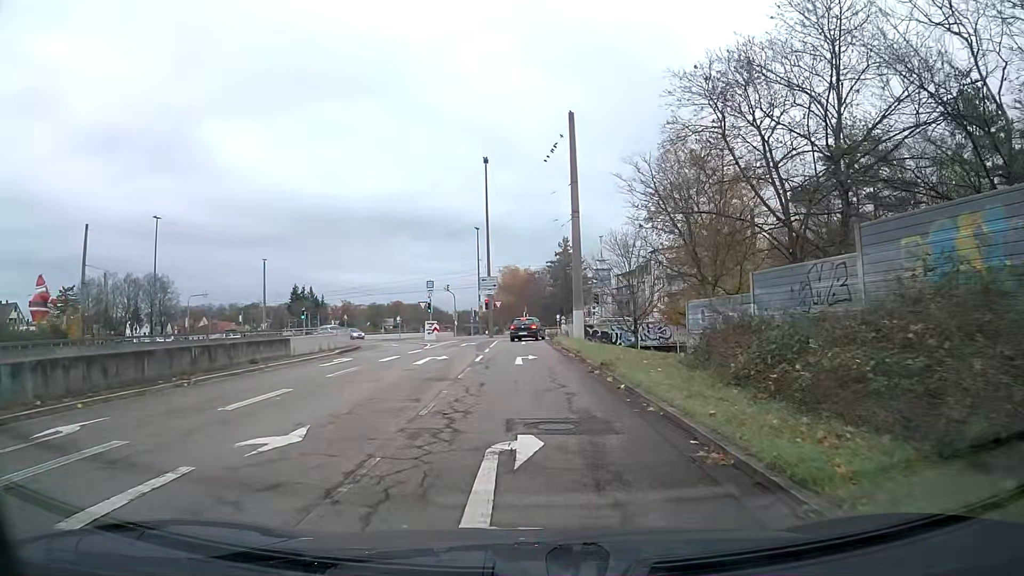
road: trunk_link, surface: asphalt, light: Day
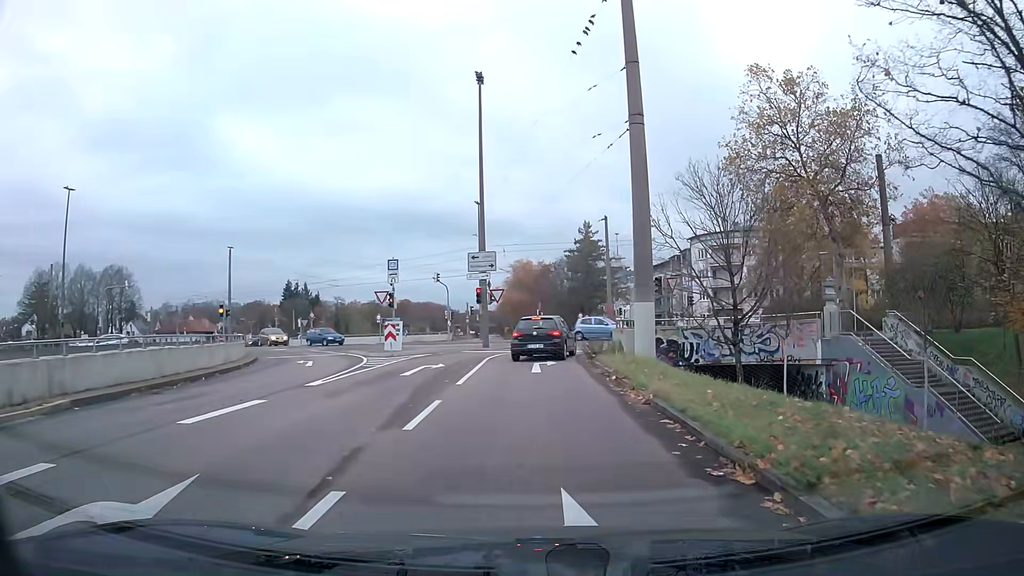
(-0.2, +19.3) m; -1°
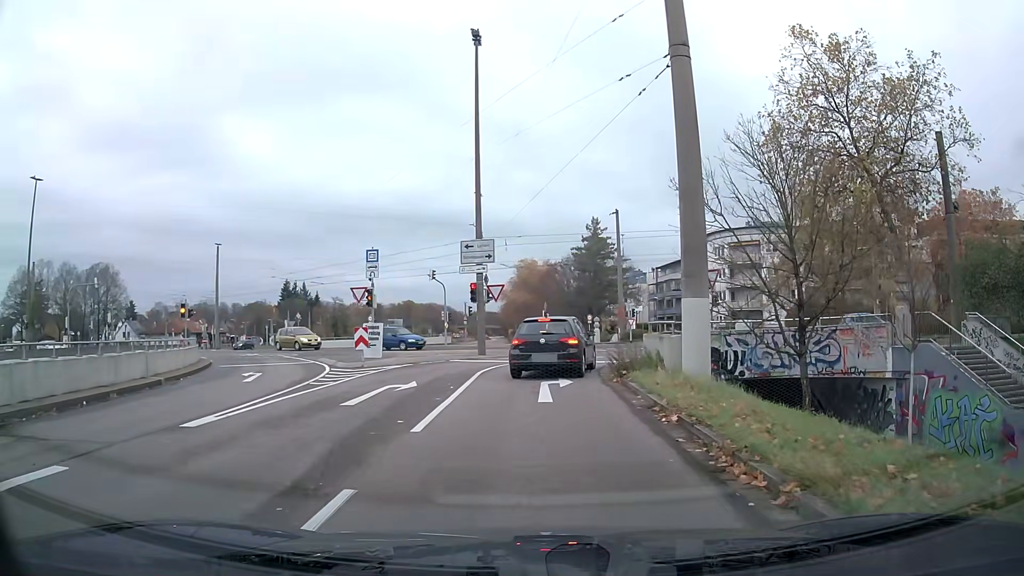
(0.0, +5.7) m; -1°
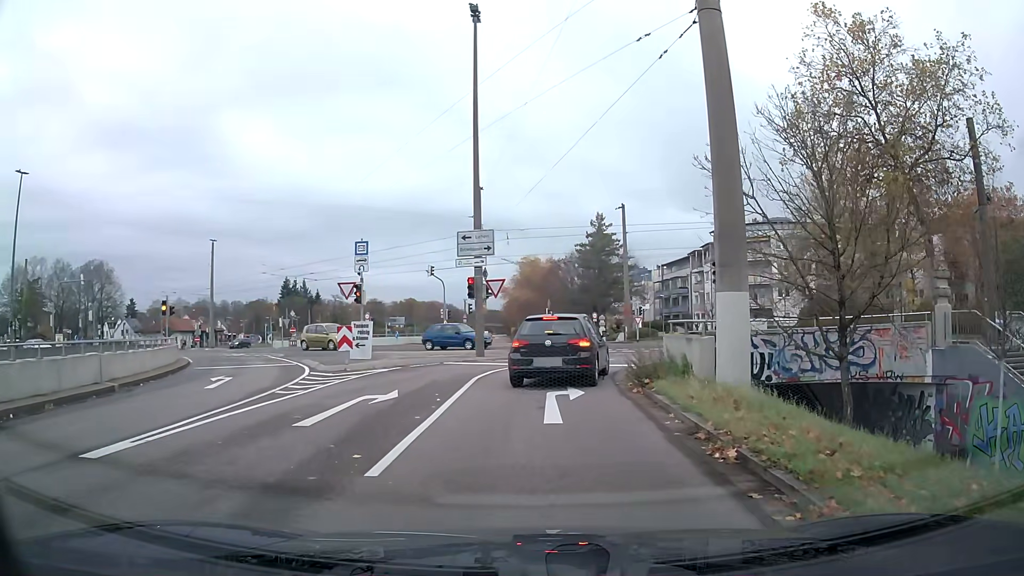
(0.0, +2.5) m; 0°
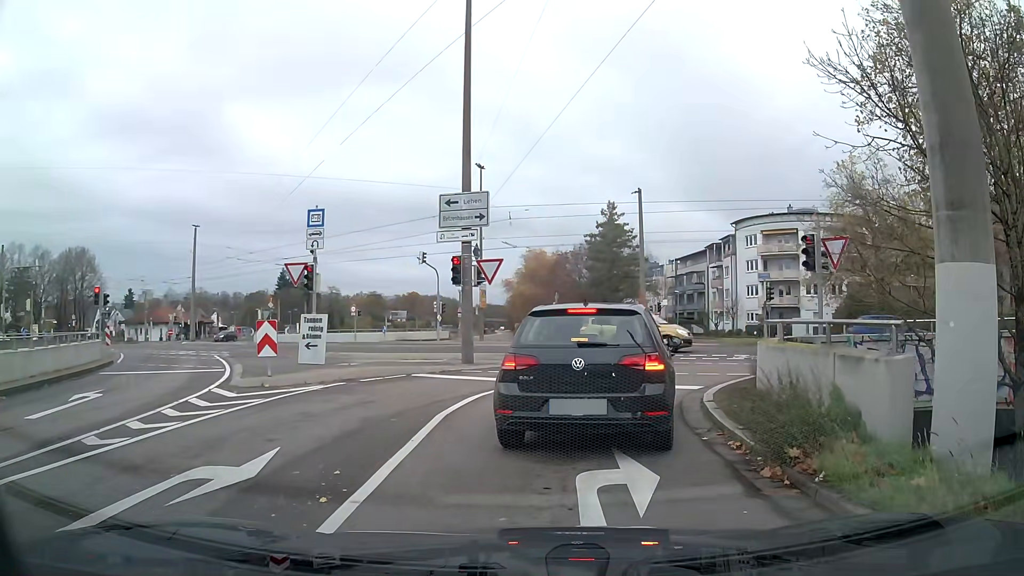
(0.0, +6.6) m; 0°
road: tertiary_link
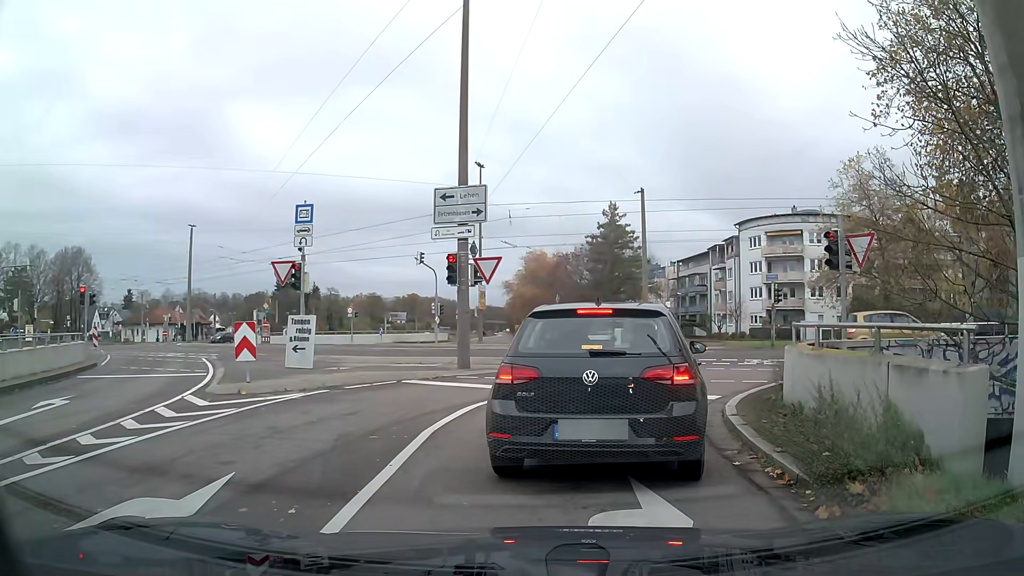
(0.0, +1.1) m; 0°
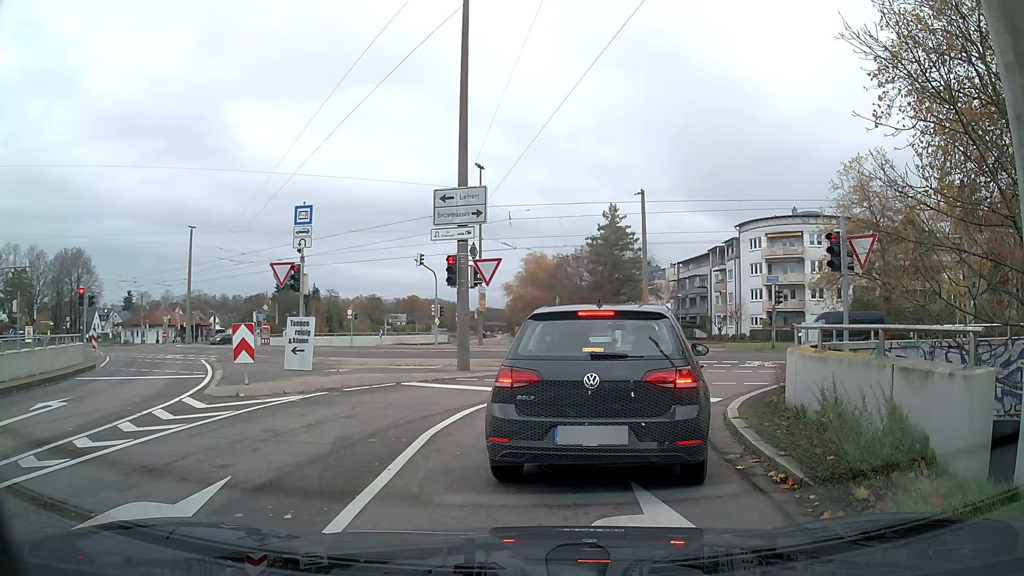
(0.0, +0.2) m; 0°
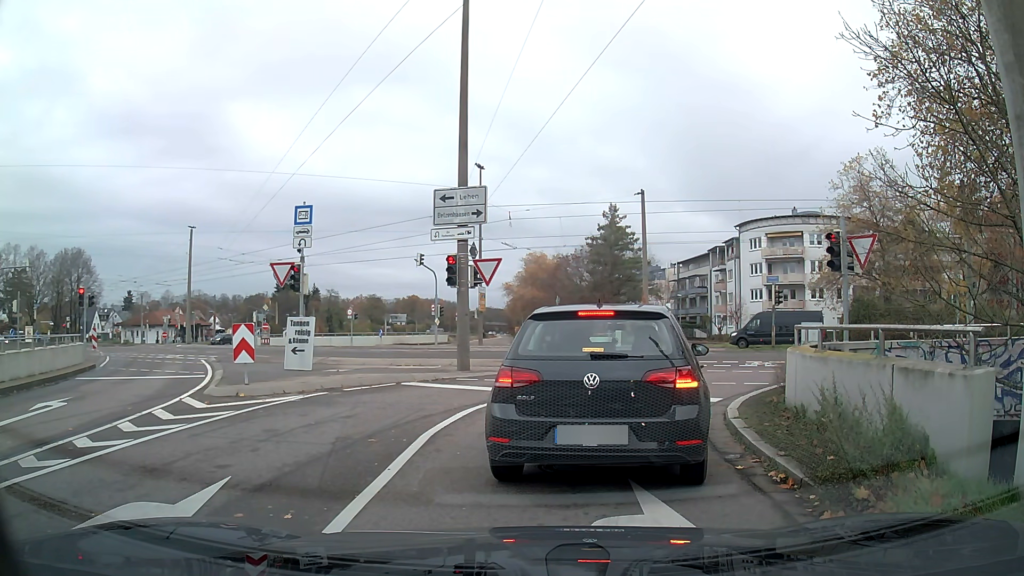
(0.0, 0.0) m; 0°
(+1, +10) (+7, +17) (+17, +19) (+27, +17) (+36, +14) (+46, +11) (+55, +8) (+65, +5) (+75, +2) (+84, -1) m
